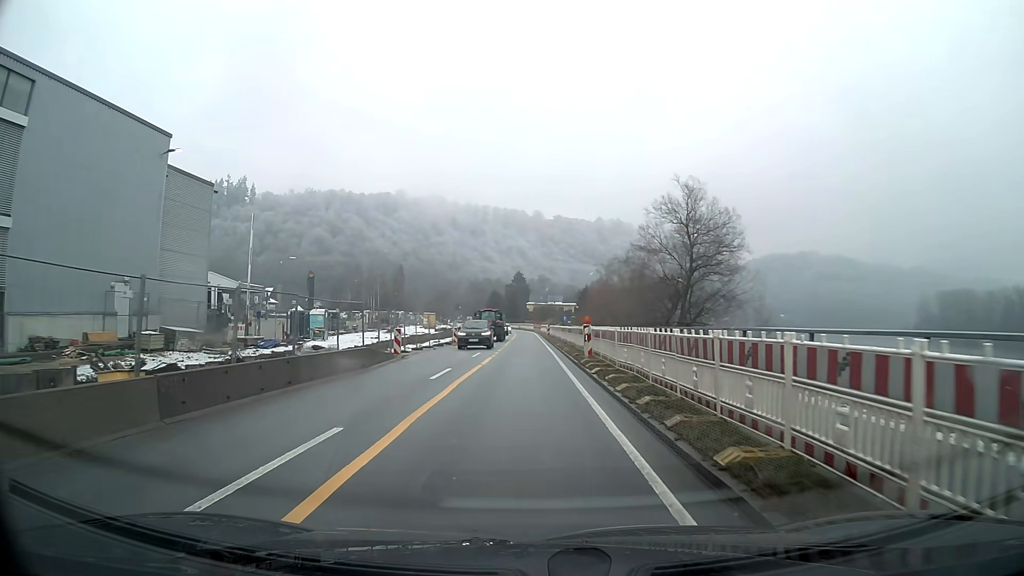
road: primary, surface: asphalt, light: Day
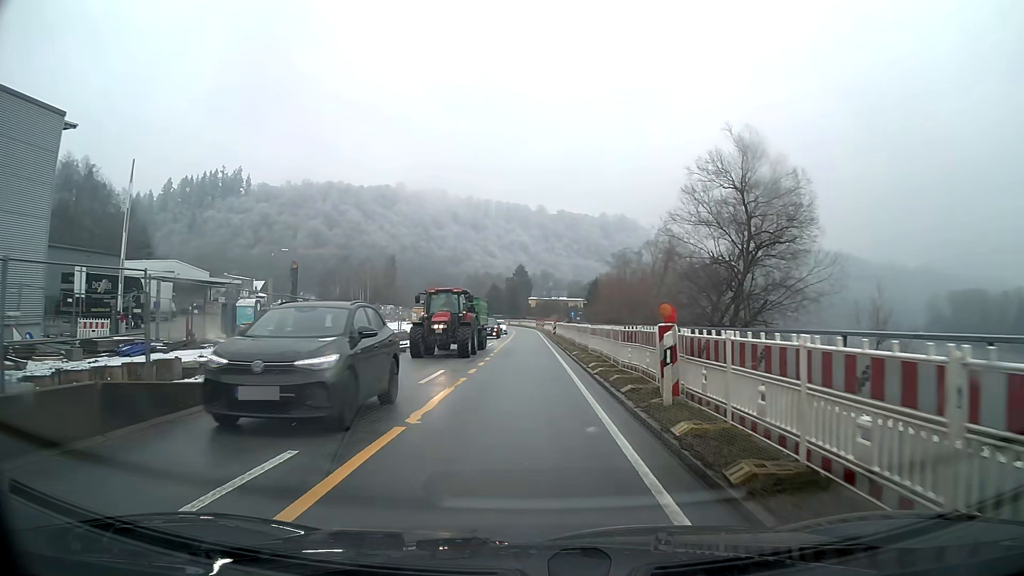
(0.0, +13.6) m; 0°
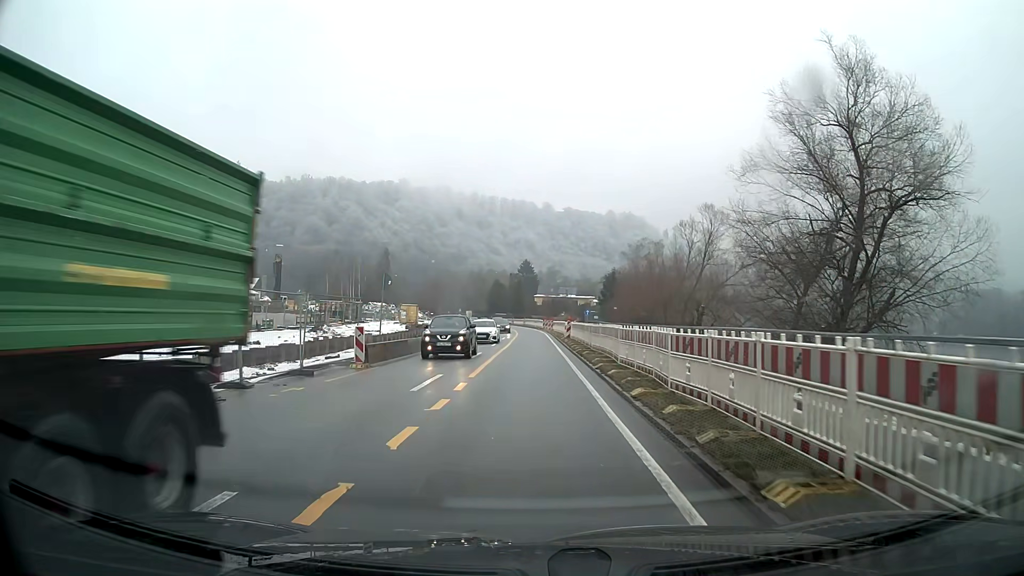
(-0.1, +13.7) m; 0°
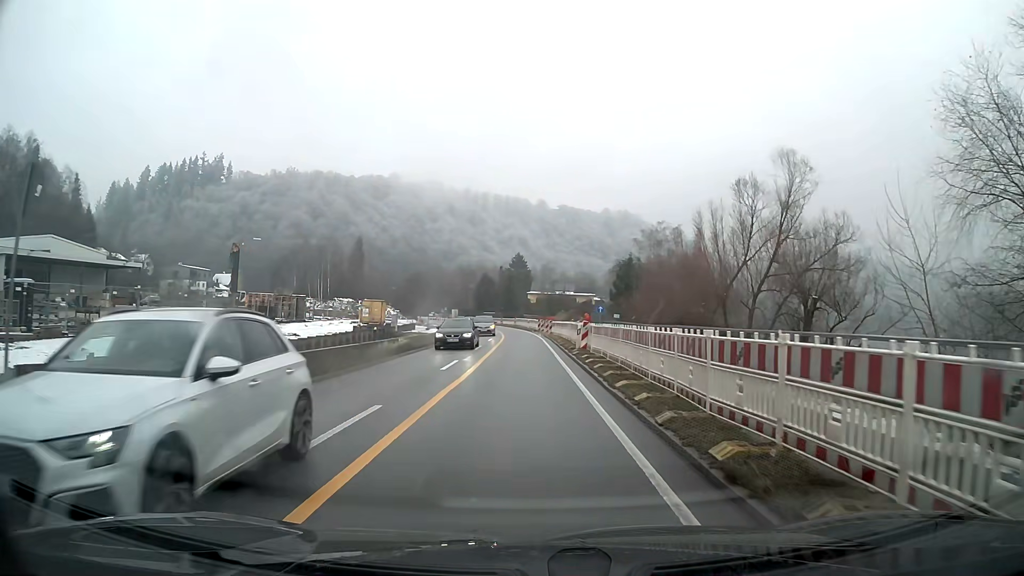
(+0.1, +18.1) m; +1°
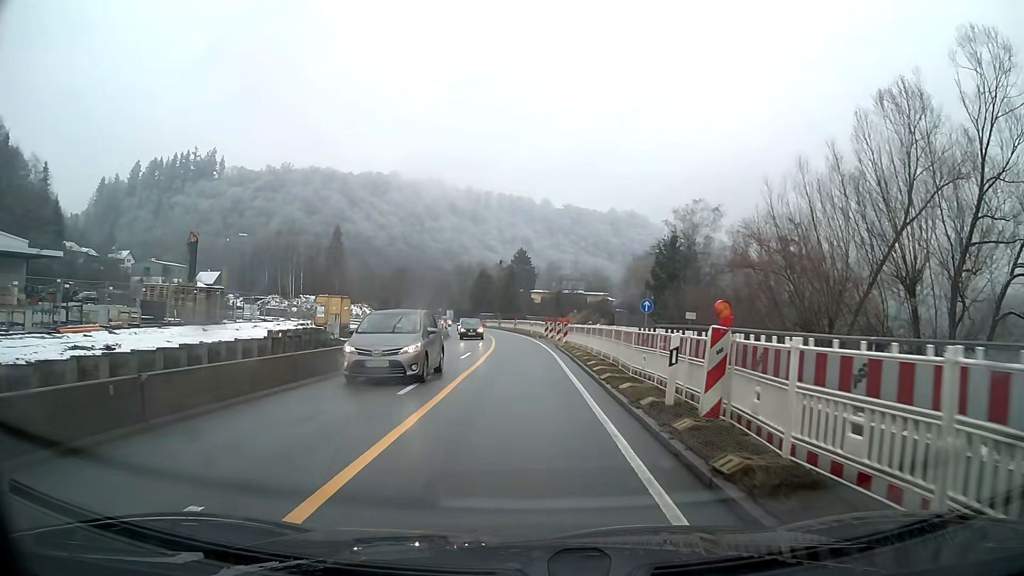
(-0.1, +17.9) m; 0°
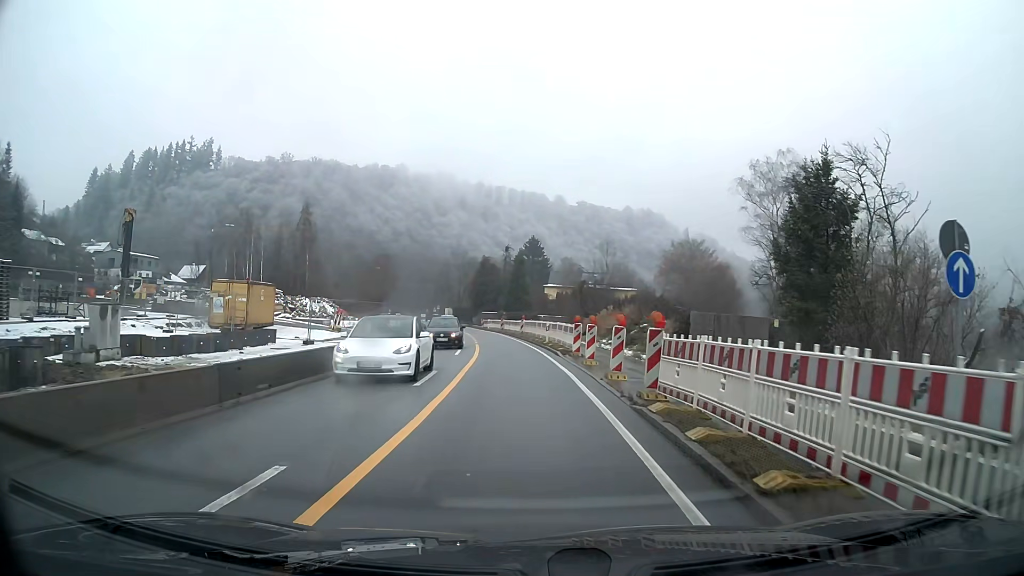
(-0.2, +22.4) m; -1°
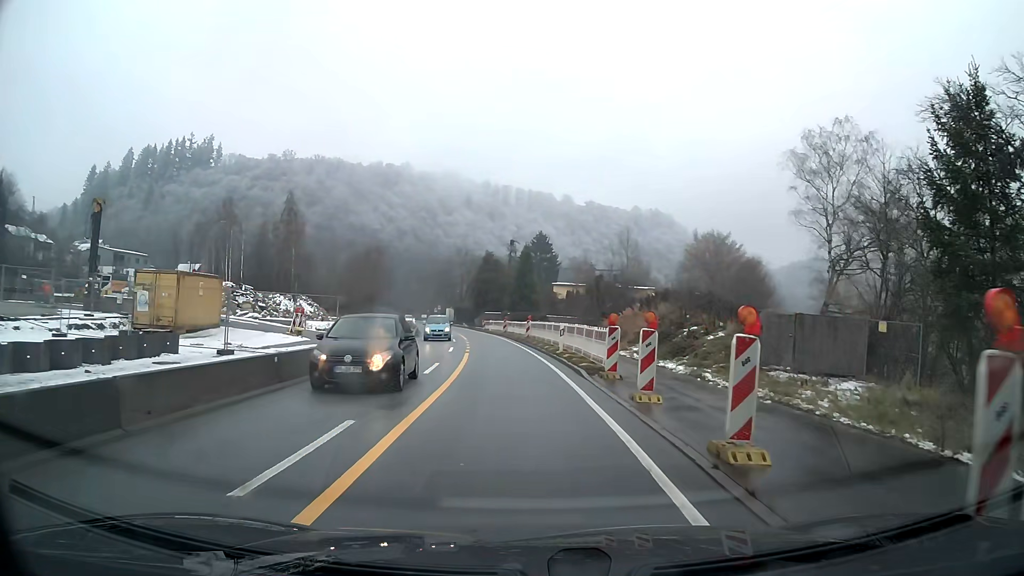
(-0.1, +8.8) m; -1°
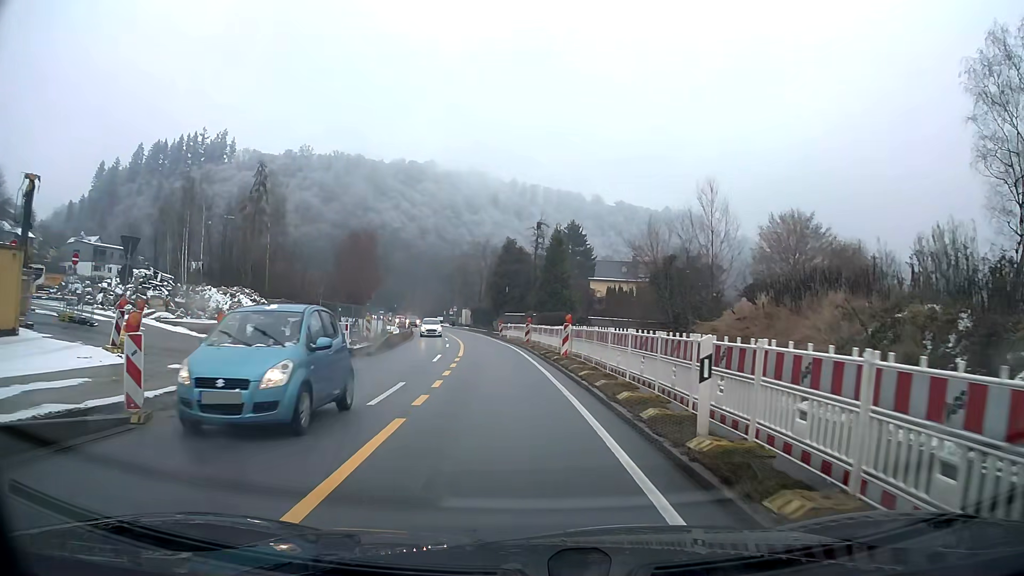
(-0.4, +17.8) m; -3°
(0, +10) (-1, +20) (-1, +30) (-2, +40) (-4, +50) (-5, +60) (-7, +70) (-9, +79) (-12, +89) (-14, +99) m
